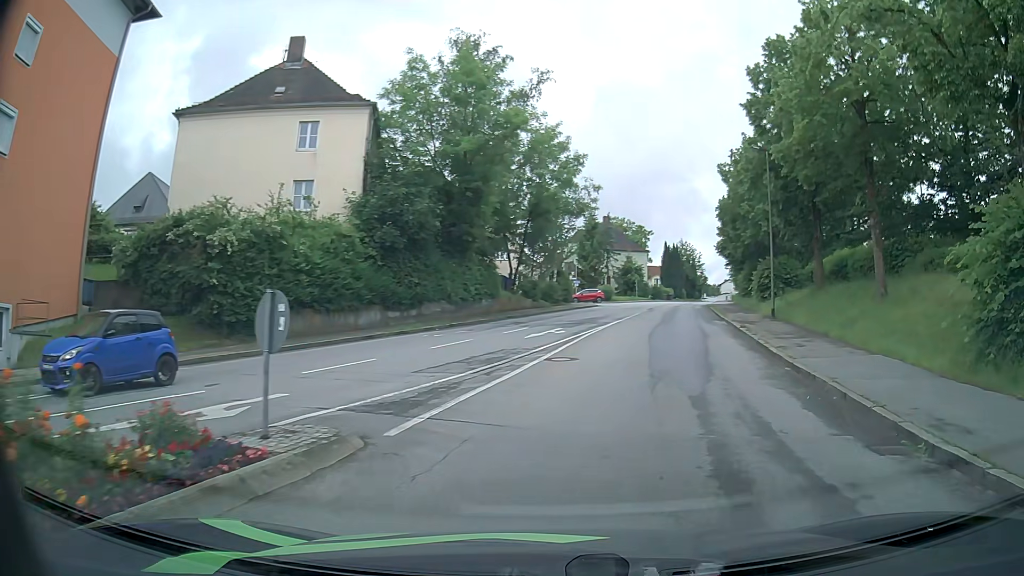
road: residential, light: Day
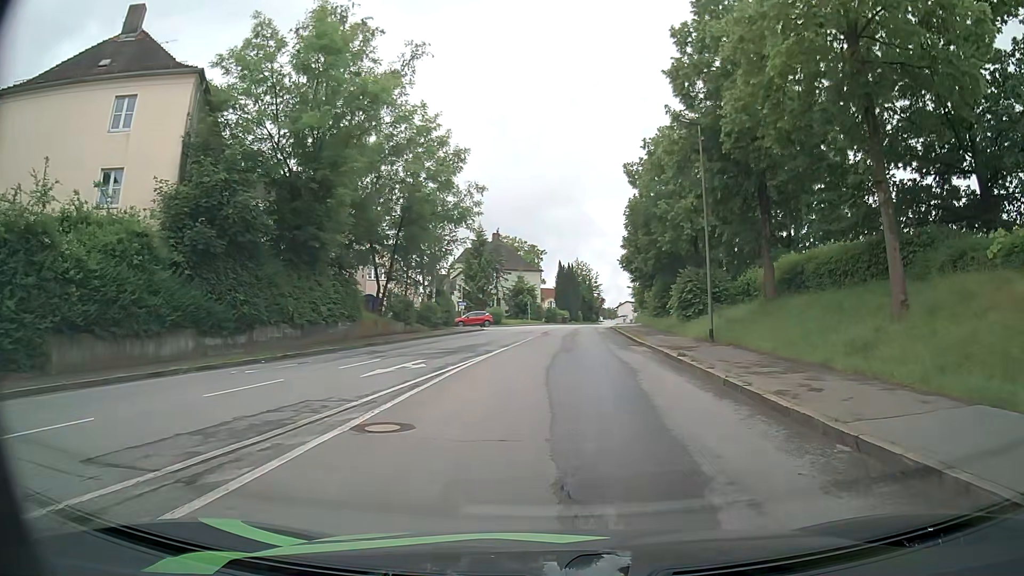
(+0.7, +7.6) m; +8°
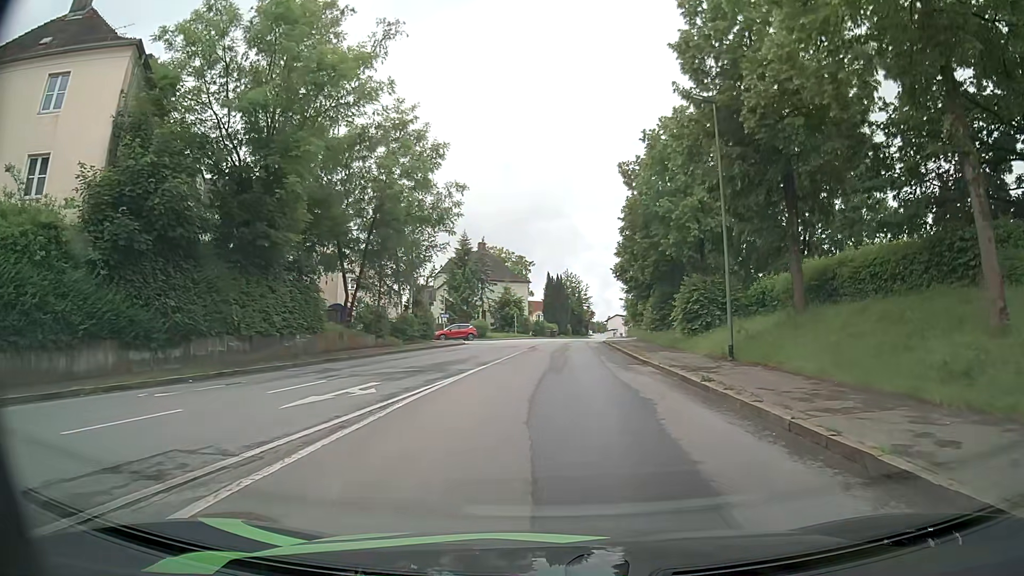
(0.0, +4.0) m; +1°
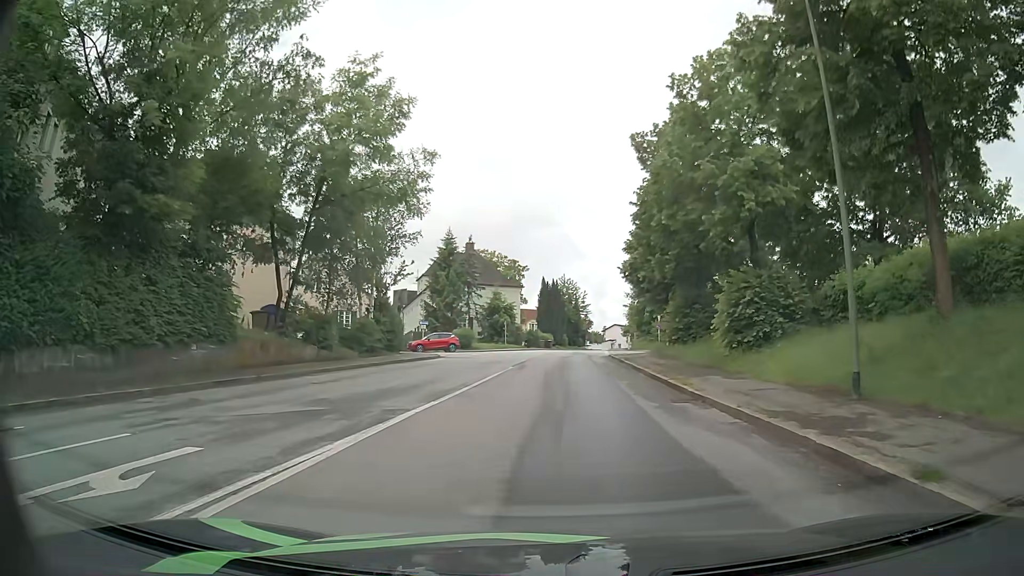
(+0.1, +8.4) m; 0°
